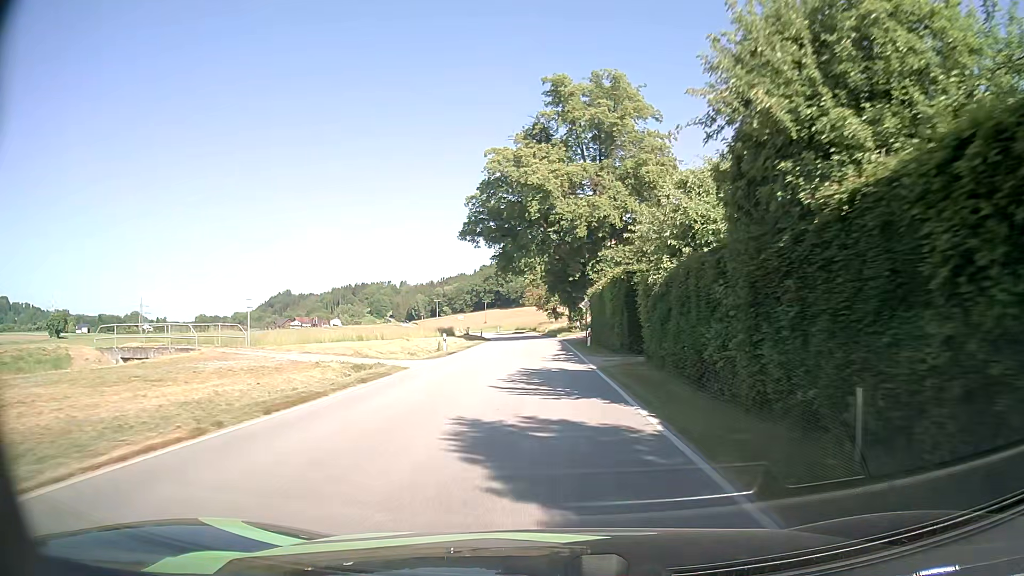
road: secondary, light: Day
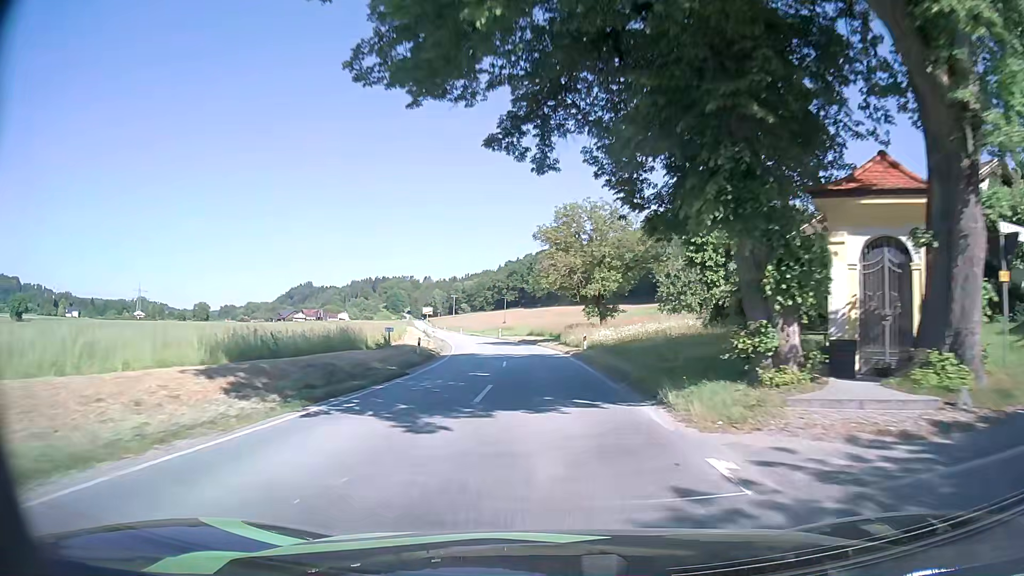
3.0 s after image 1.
(-0.5, +49.5) m; -2°
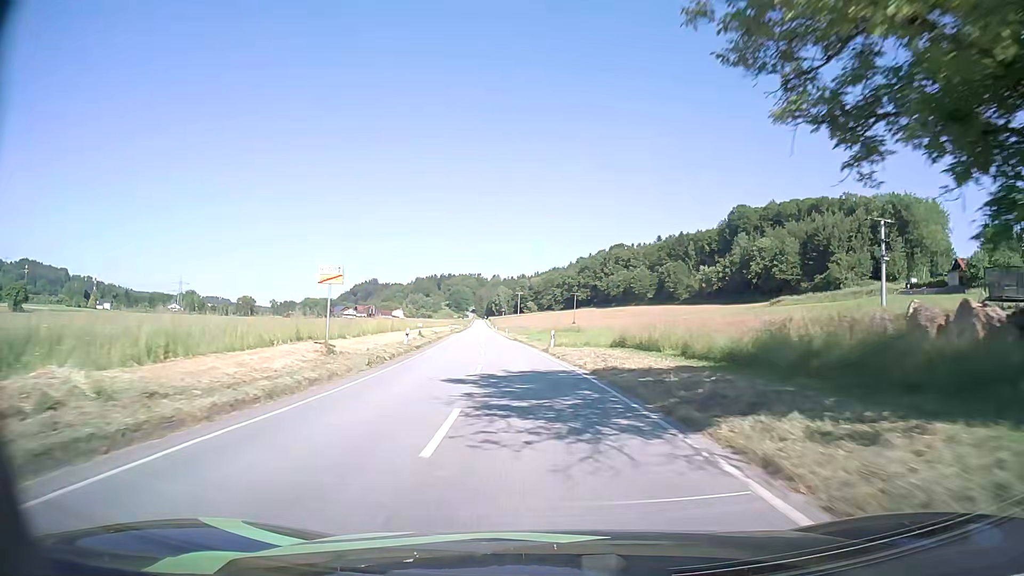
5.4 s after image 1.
(-1.6, +41.8) m; -6°
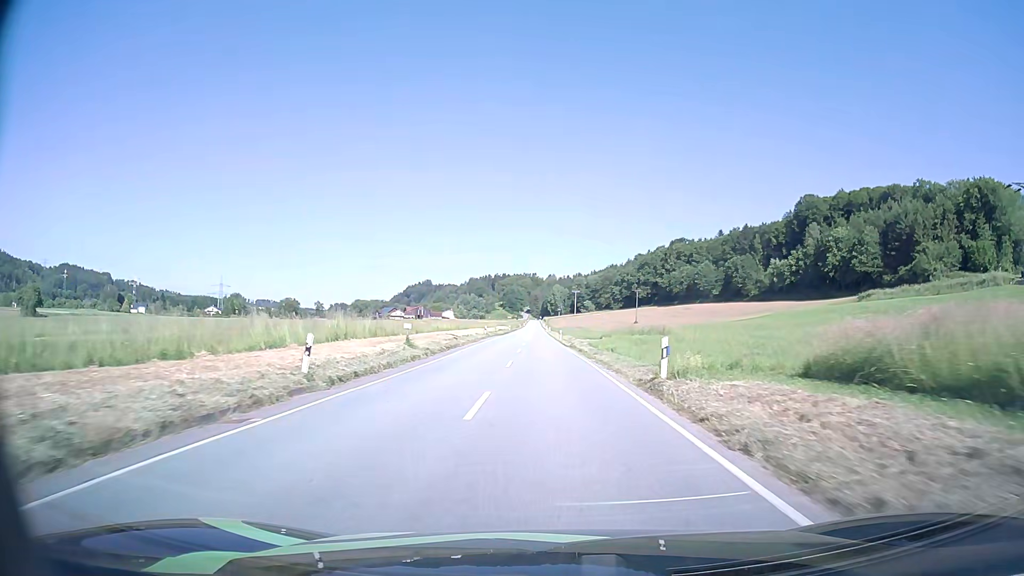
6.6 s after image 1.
(-0.9, +21.5) m; -5°
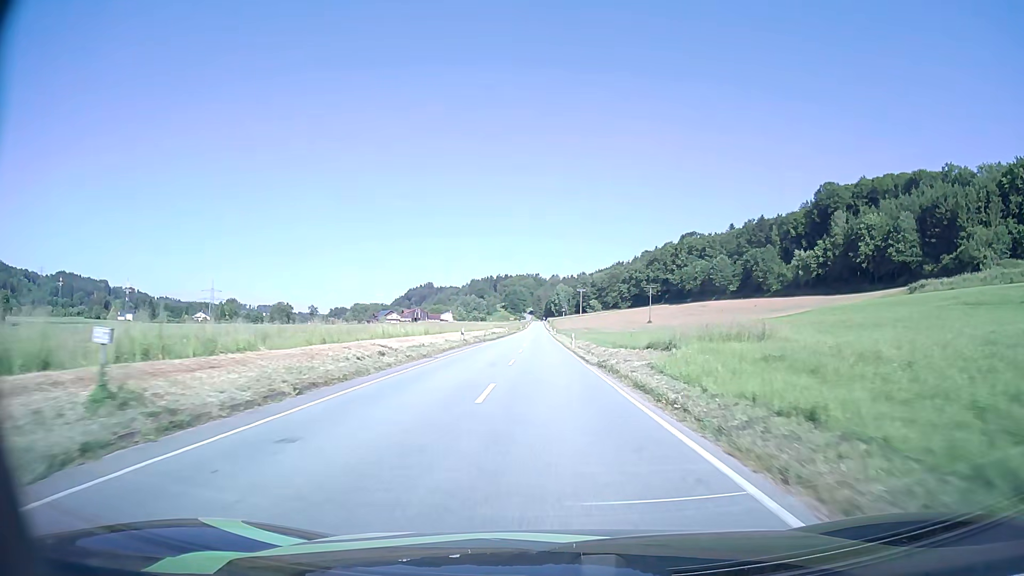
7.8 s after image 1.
(-0.3, +21.8) m; -1°
(0, +10) (0, +20) (0, +30) (0, +40) (0, +50) (0, +60) (0, +70) (0, +80) (0, +90) (-1, +100) m
